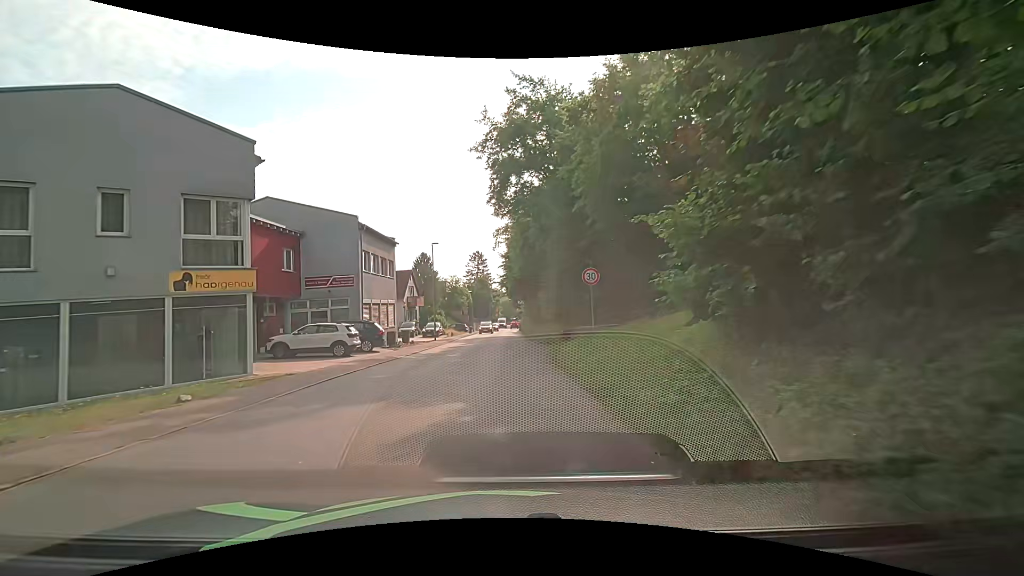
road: tertiary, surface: asphalt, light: Day
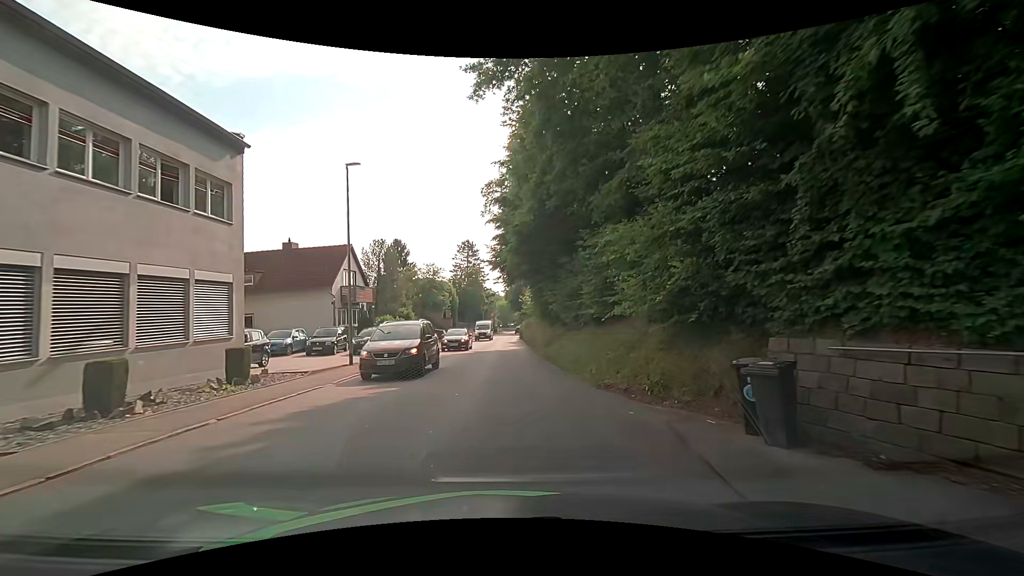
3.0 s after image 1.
(+0.1, +22.2) m; 0°
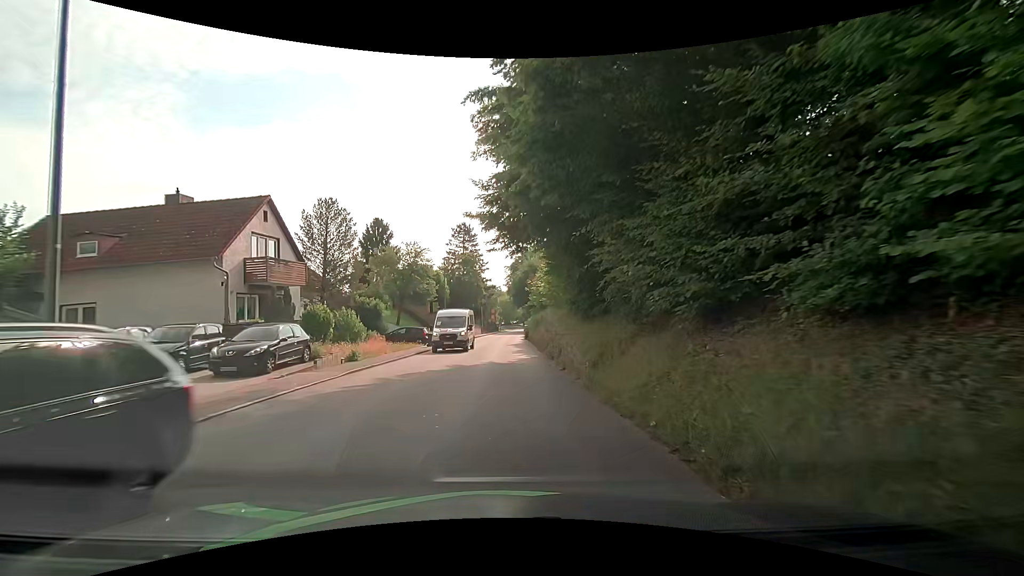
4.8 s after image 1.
(+0.1, +13.4) m; 0°
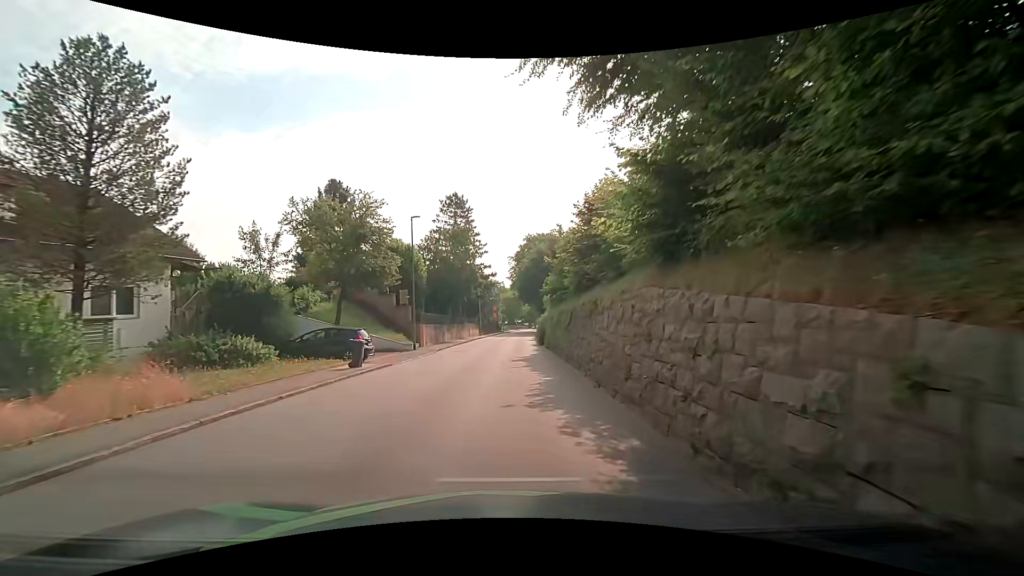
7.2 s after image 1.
(0.0, +17.9) m; +1°
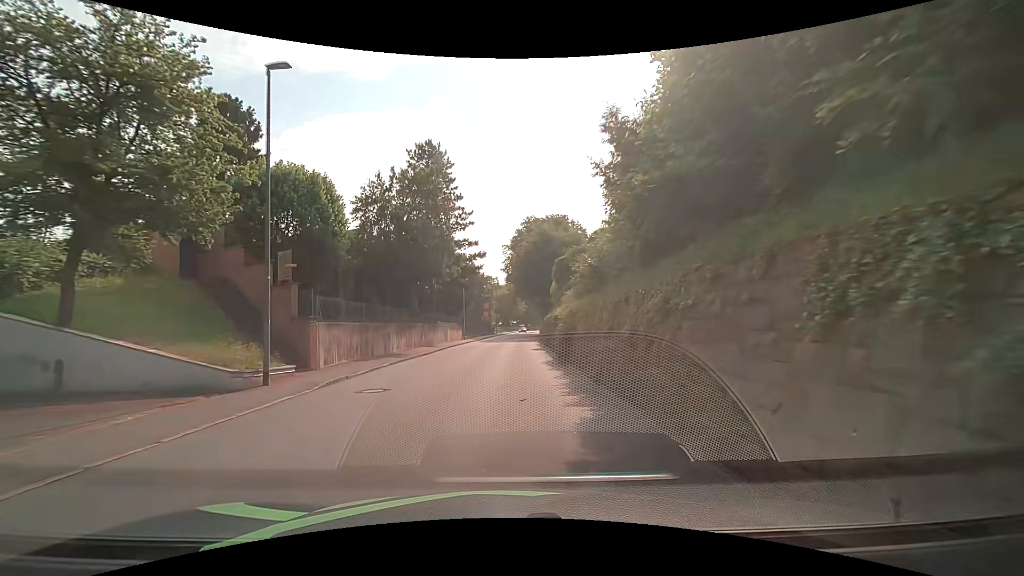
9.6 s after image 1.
(-0.2, +17.9) m; 0°
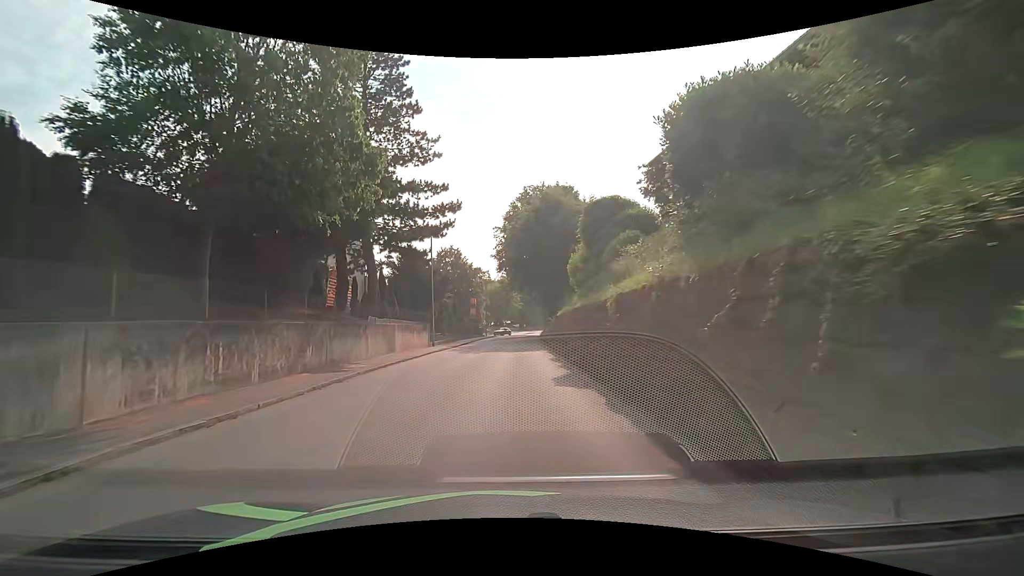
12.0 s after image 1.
(-0.1, +17.9) m; +1°
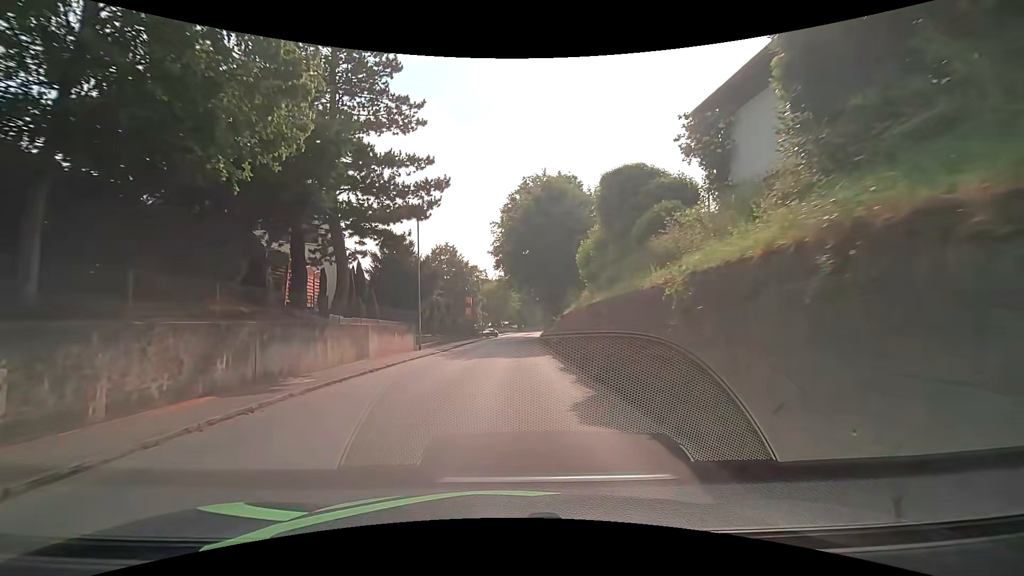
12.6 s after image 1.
(0.0, +4.4) m; -1°
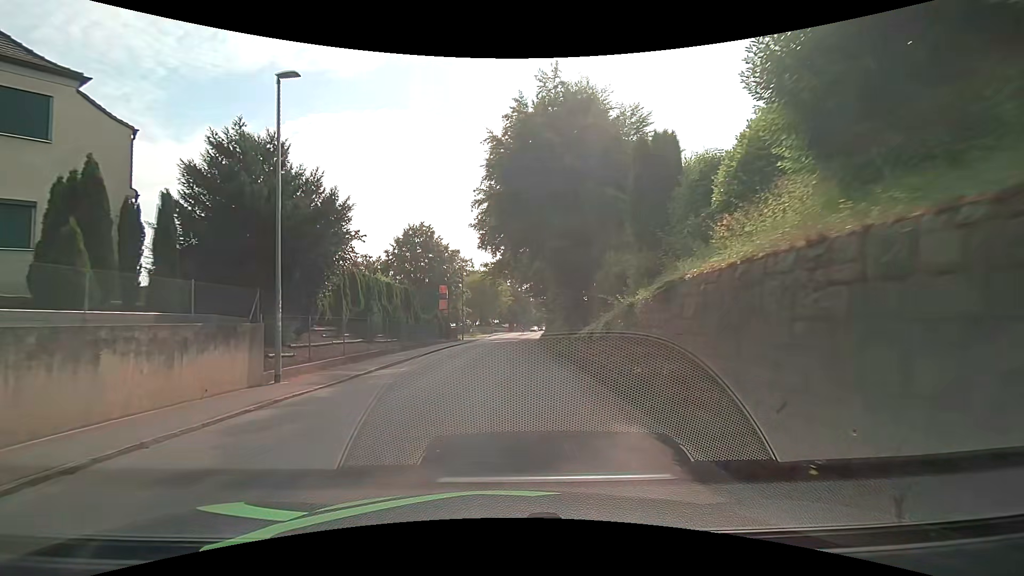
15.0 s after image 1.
(+0.4, +17.9) m; +1°
(0, +10) (0, +20) (+1, +30) (+1, +40) (+2, +50) (+2, +60) (+3, +70) (+4, +80) (+5, +90) (+6, +100) m
